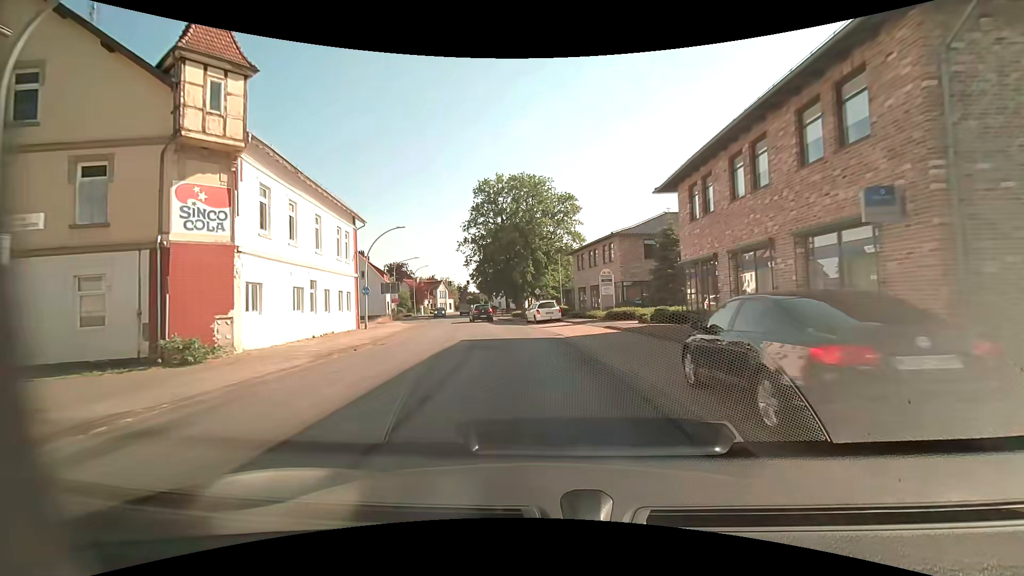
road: secondary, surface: asphalt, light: Day
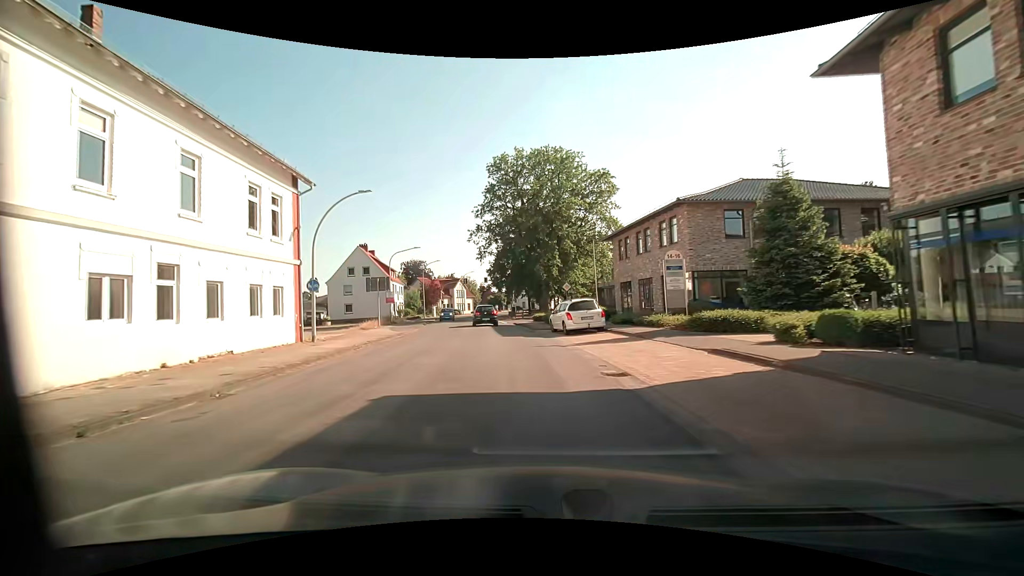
(-0.3, +11.9) m; -2°
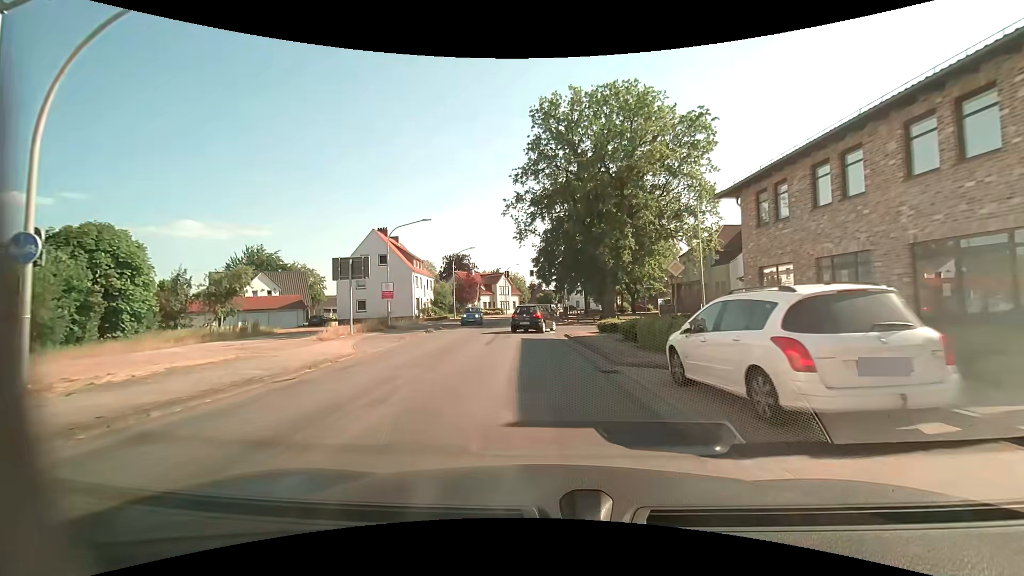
(-0.9, +16.0) m; -6°
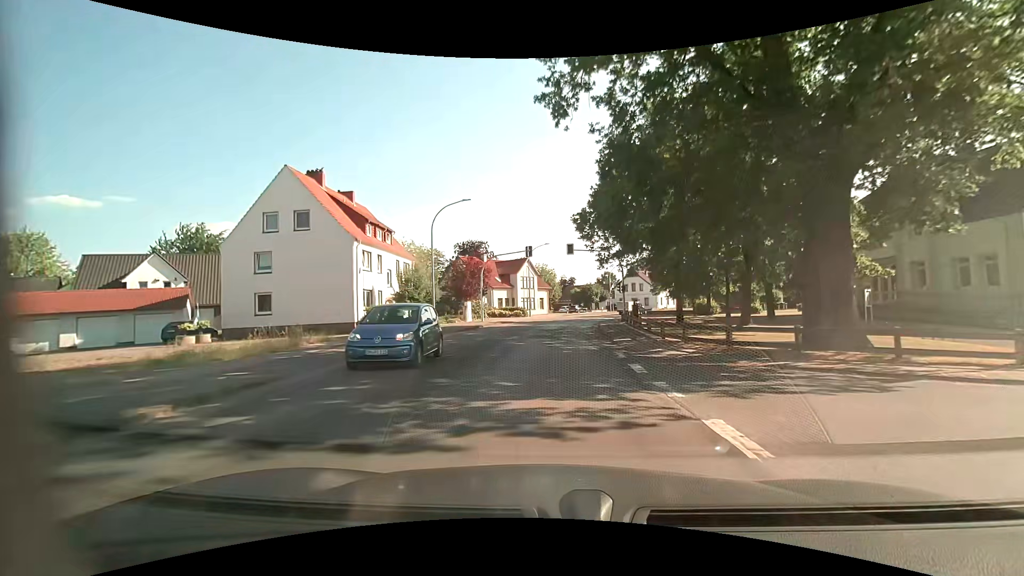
(-1.6, +28.7) m; -4°
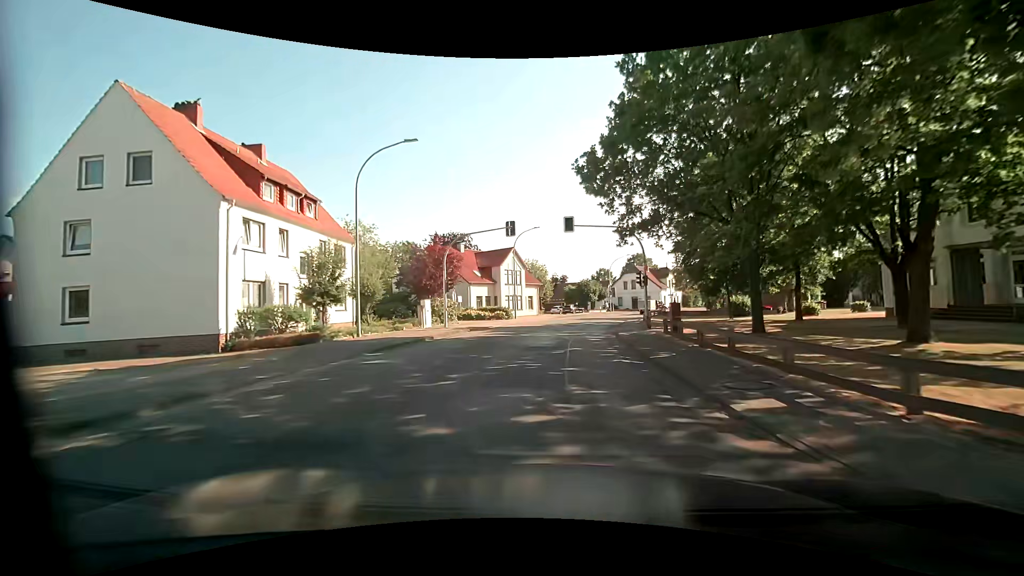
(+0.1, +13.0) m; +1°
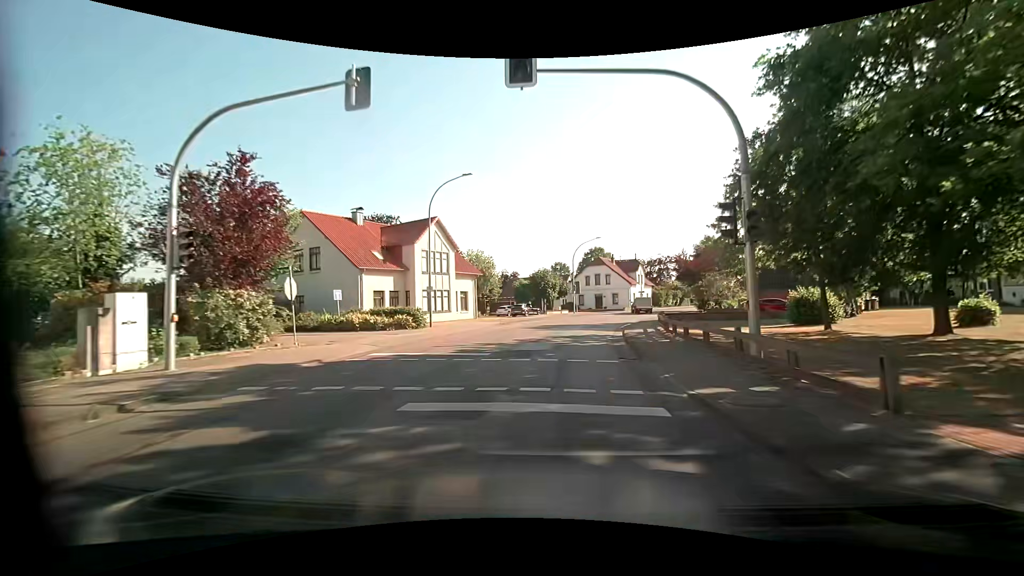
(+0.7, +20.4) m; +5°
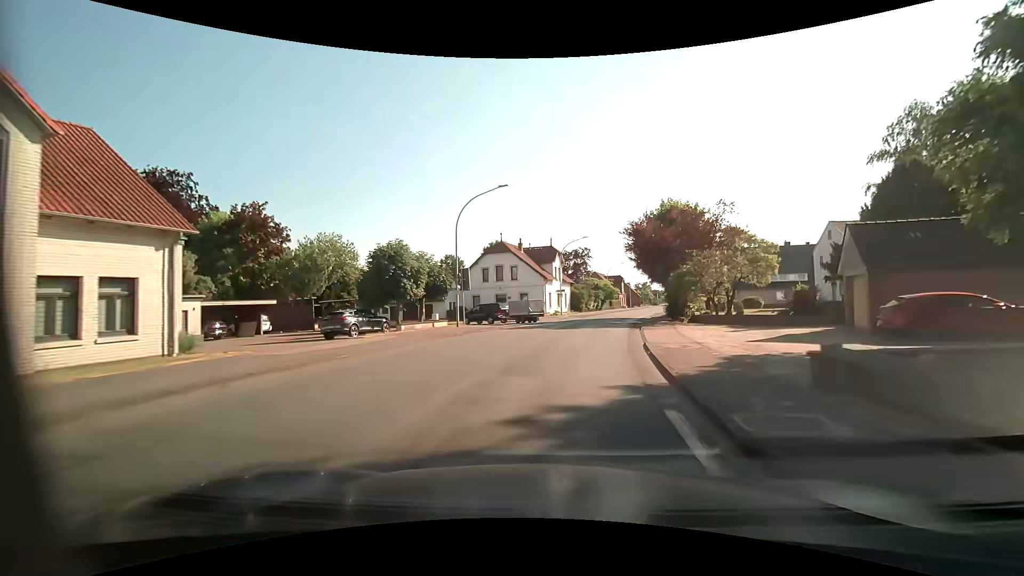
(+2.5, +28.0) m; +11°
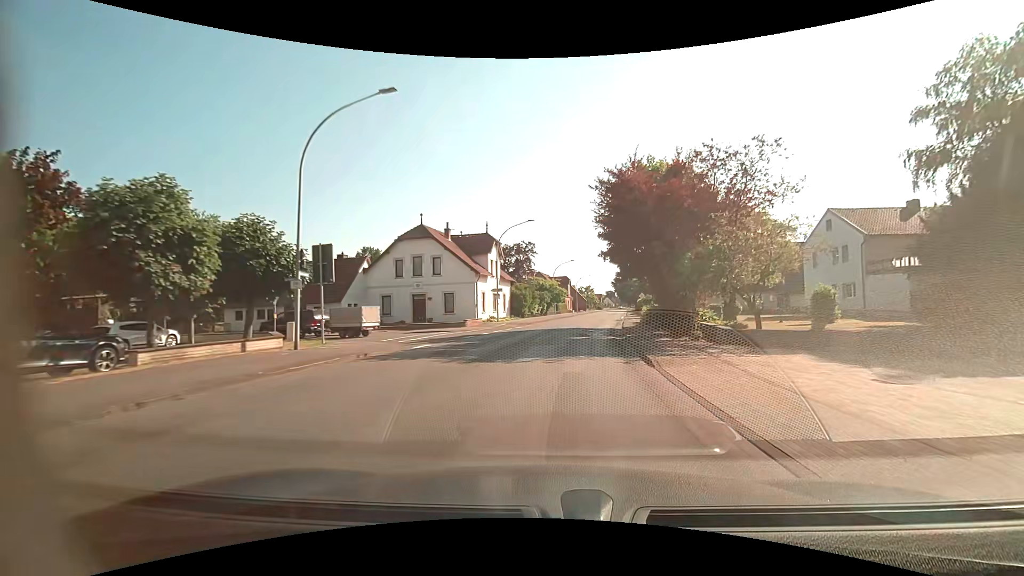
(+0.8, +14.5) m; +6°
(0, +10) (+1, +20) (+3, +30) (+4, +40) (+6, +50) (+7, +60) (+9, +69) (+11, +79) (+12, +89) (+14, +99) m
